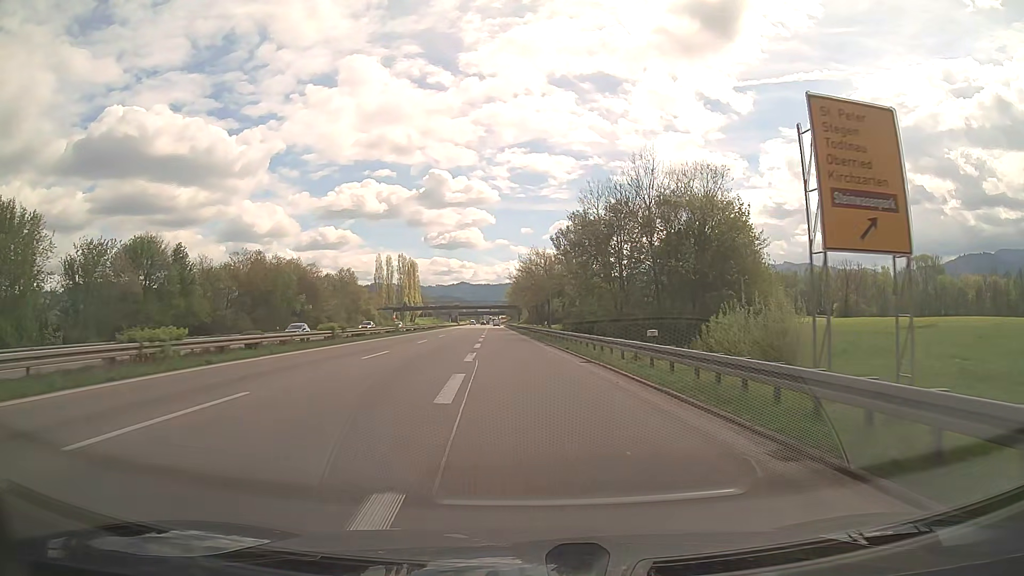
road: trunk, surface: asphalt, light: Day
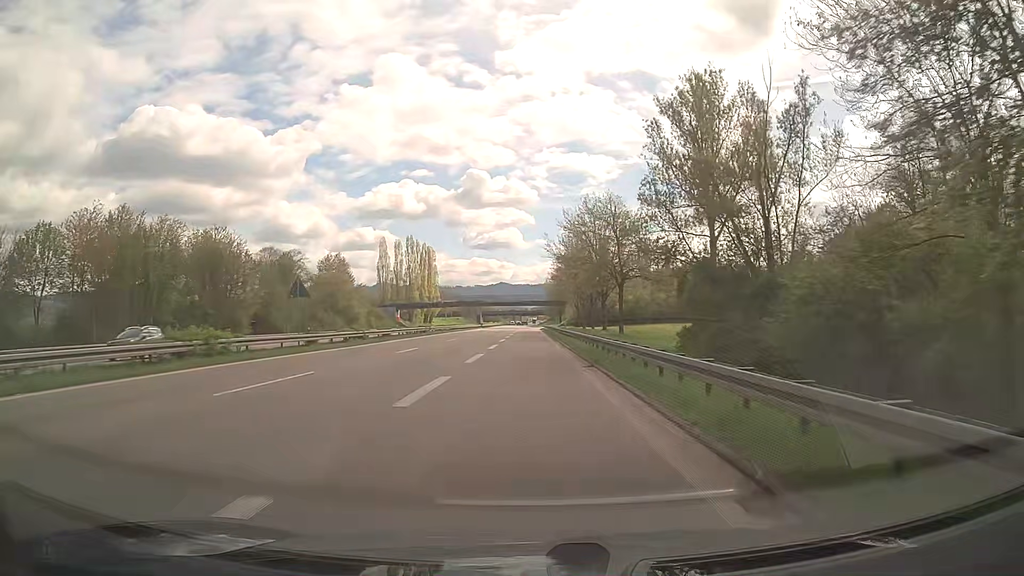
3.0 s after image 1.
(-1.5, +46.7) m; -3°
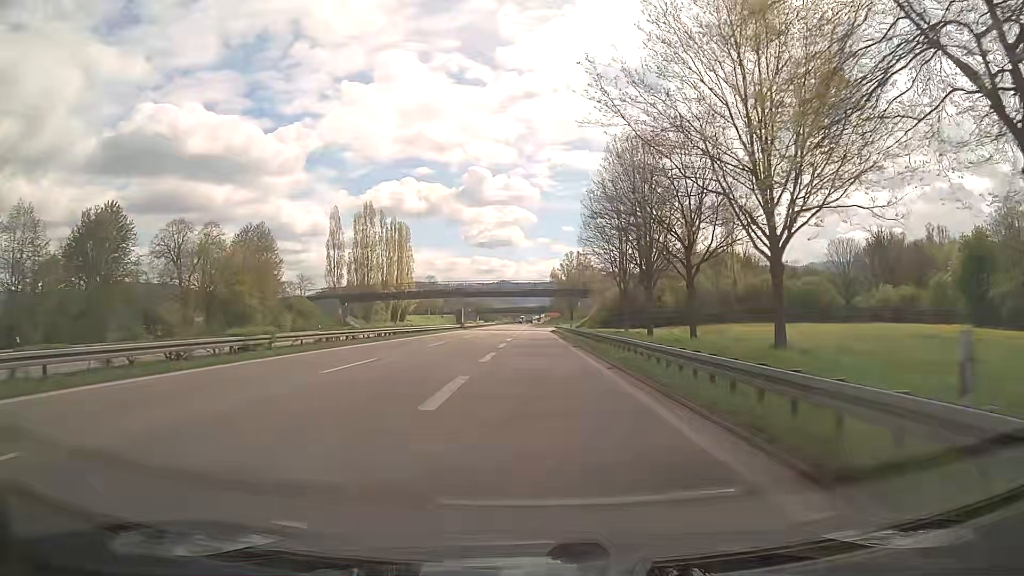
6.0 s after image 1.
(-0.6, +46.8) m; 0°
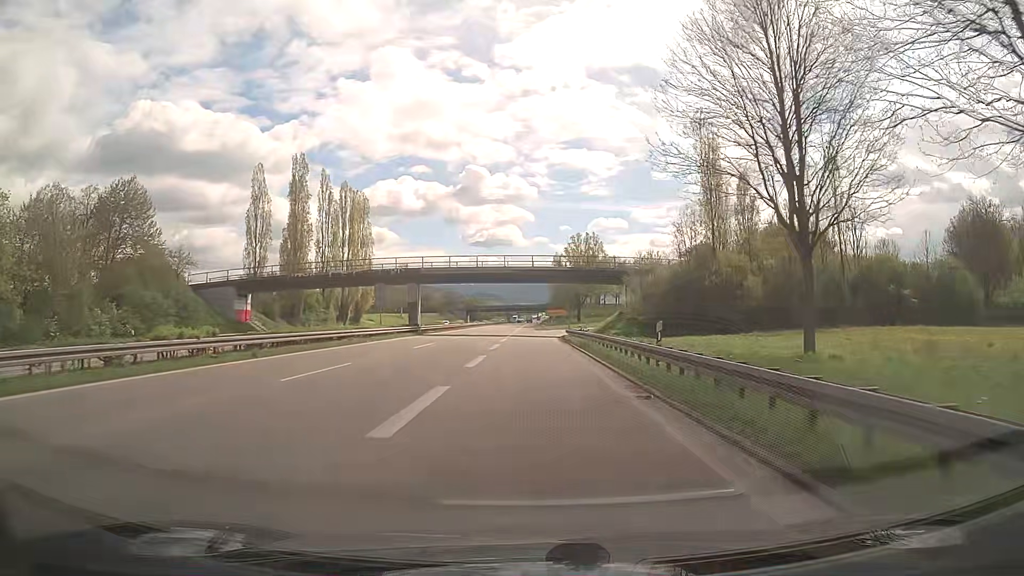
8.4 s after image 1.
(+0.2, +37.1) m; 0°
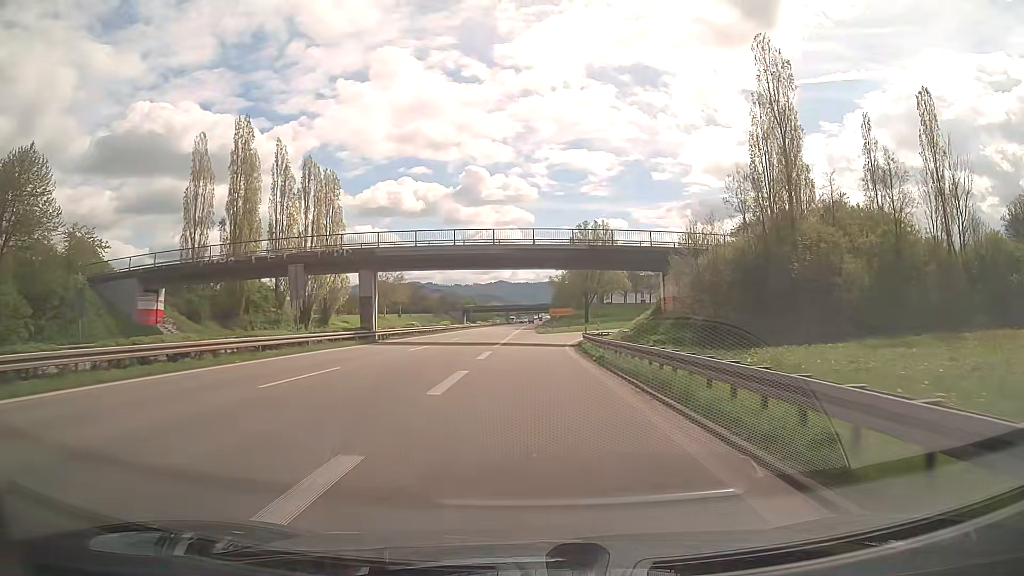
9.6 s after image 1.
(-0.1, +18.5) m; 0°
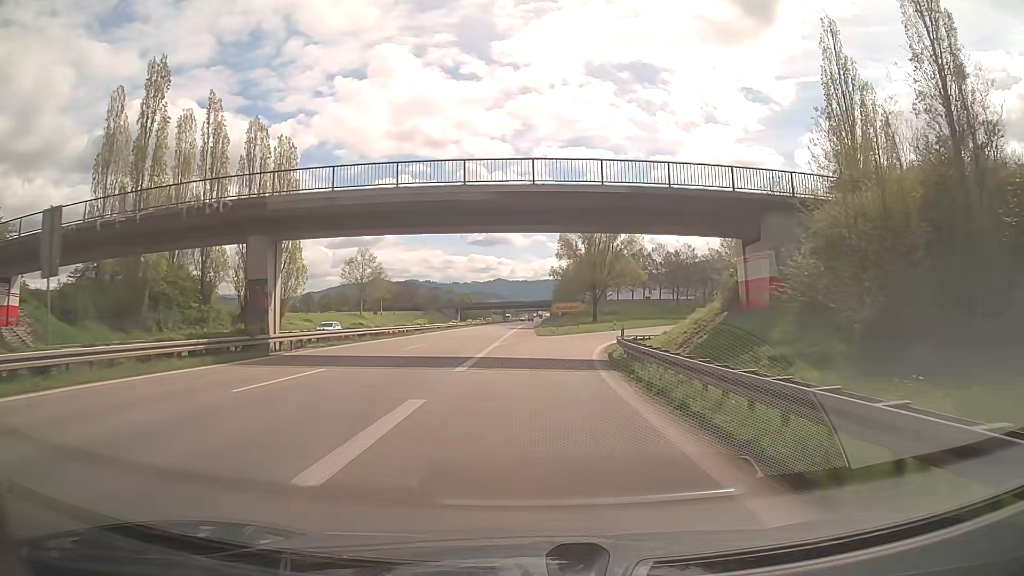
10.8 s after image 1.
(+0.1, +18.5) m; 0°
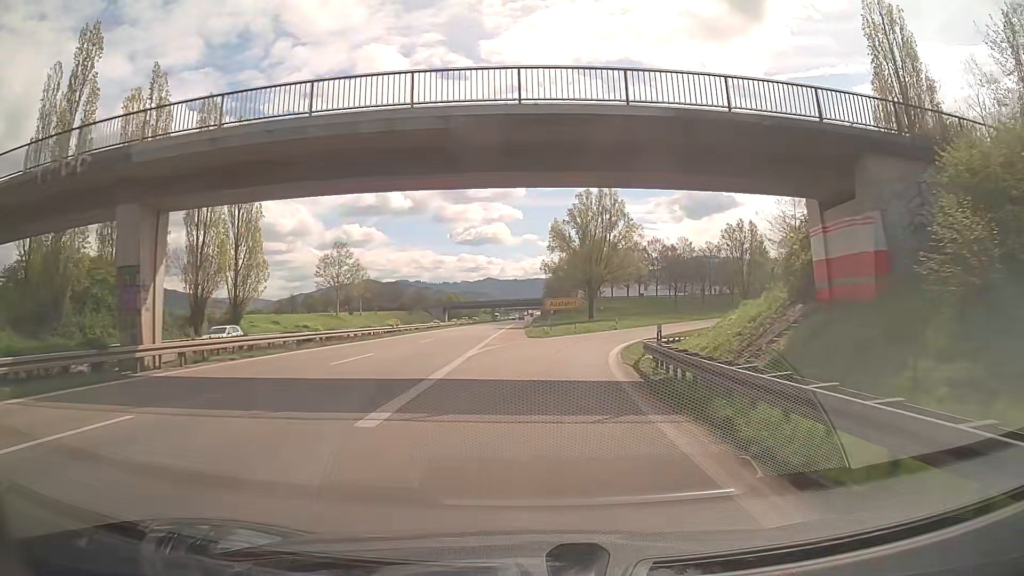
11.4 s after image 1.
(+0.1, +9.3) m; +1°
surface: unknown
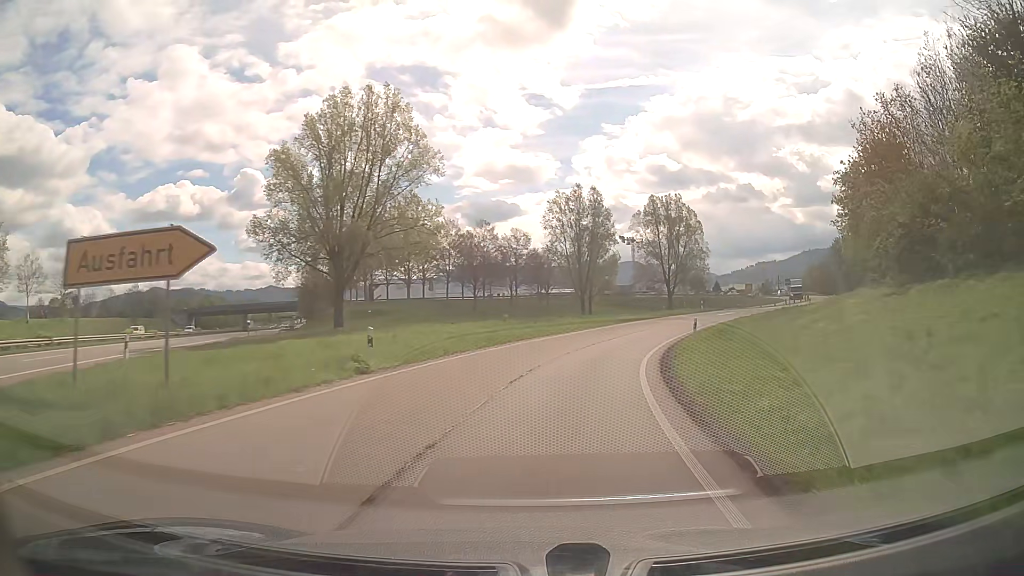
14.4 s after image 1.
(+5.8, +45.8) m; +18°
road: trunk_link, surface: asphalt
(+1, +10) (+2, +20) (+5, +29) (+9, +39) (+13, +48) (+18, +56) (+24, +64) (+30, +73) (+35, +81) (+41, +89) m
